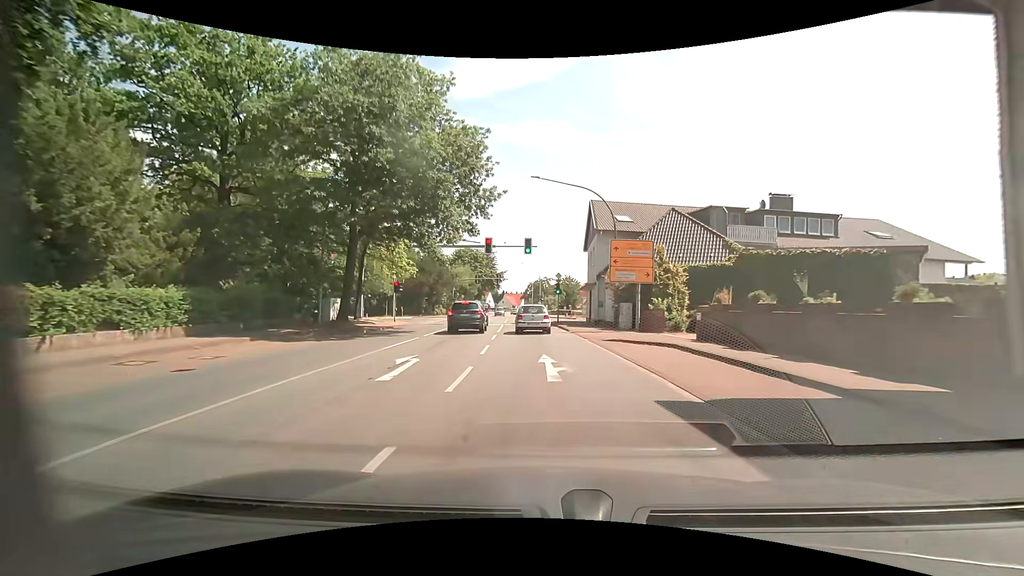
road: primary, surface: asphalt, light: Day
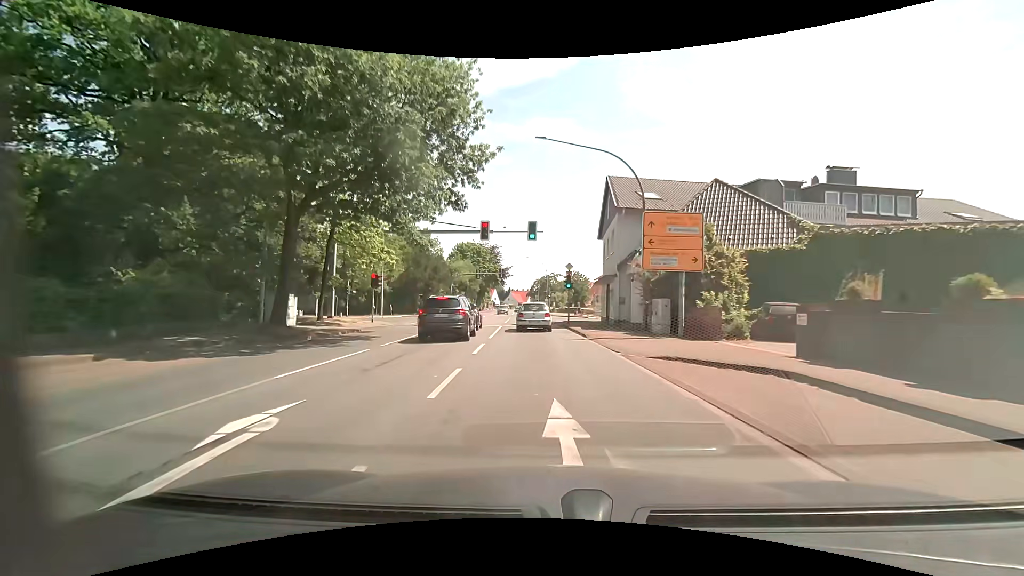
(0.0, +7.0) m; -1°
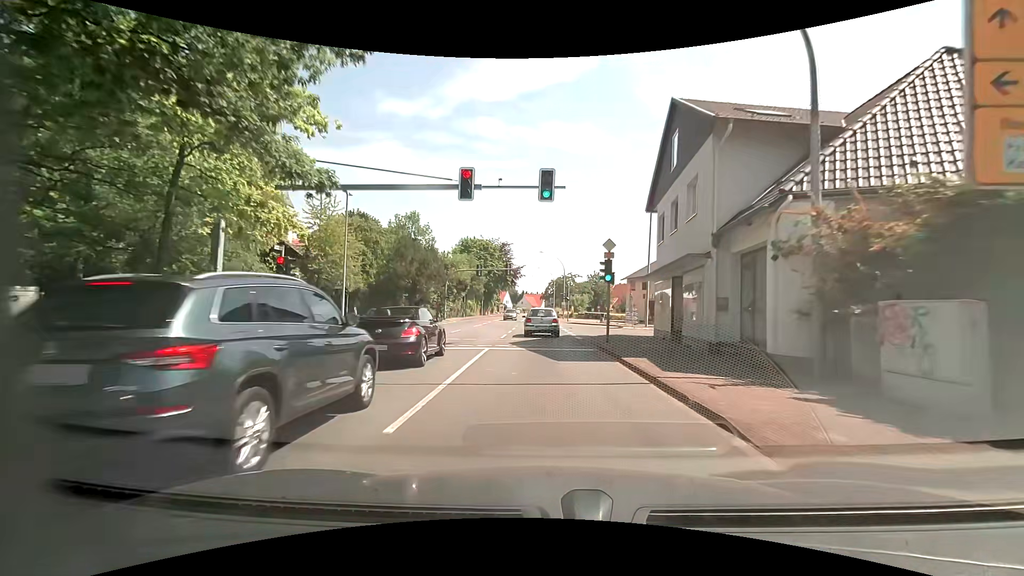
(-0.1, +14.1) m; -1°
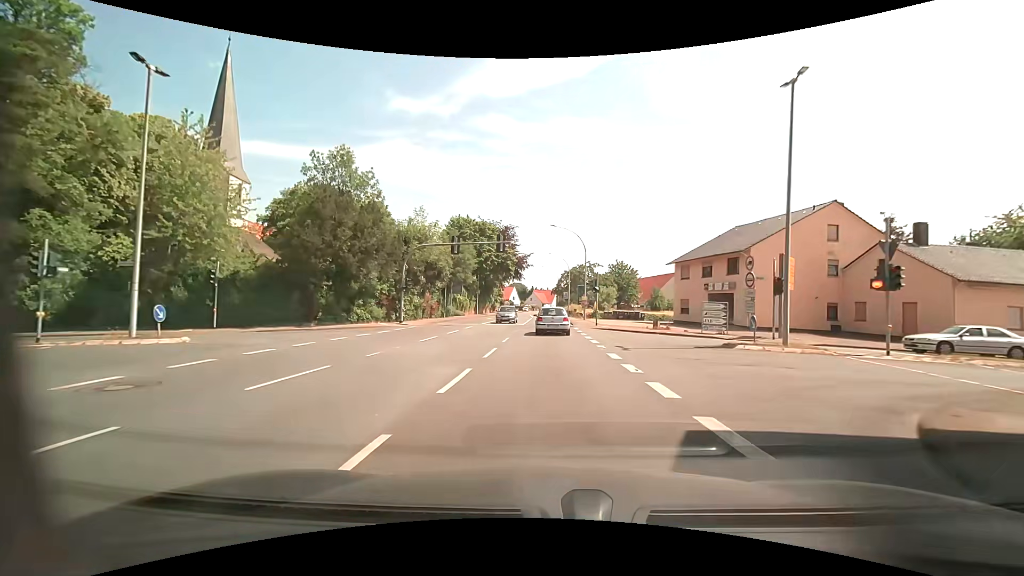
(-0.2, +21.3) m; -1°
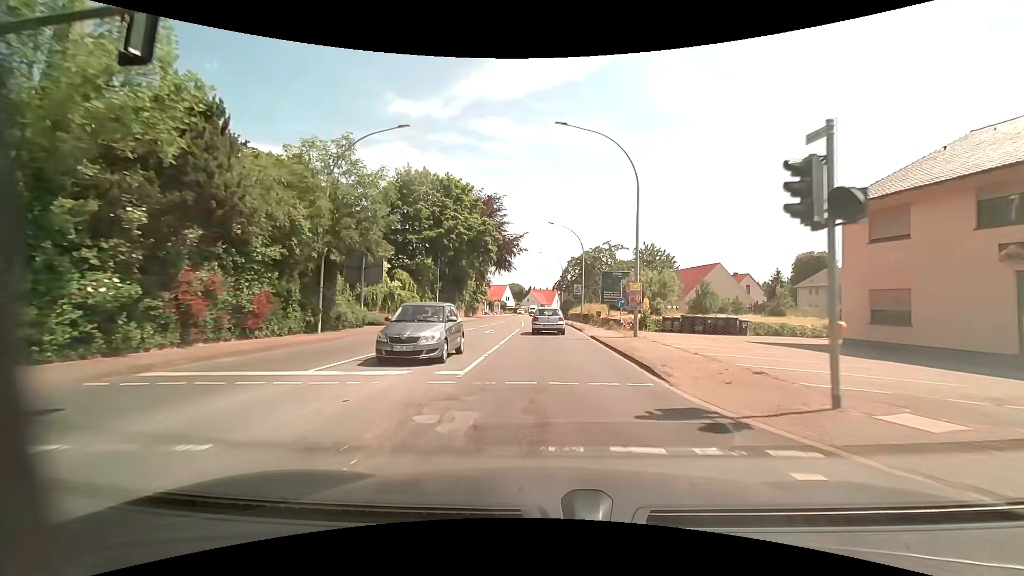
(0.0, +29.2) m; 0°
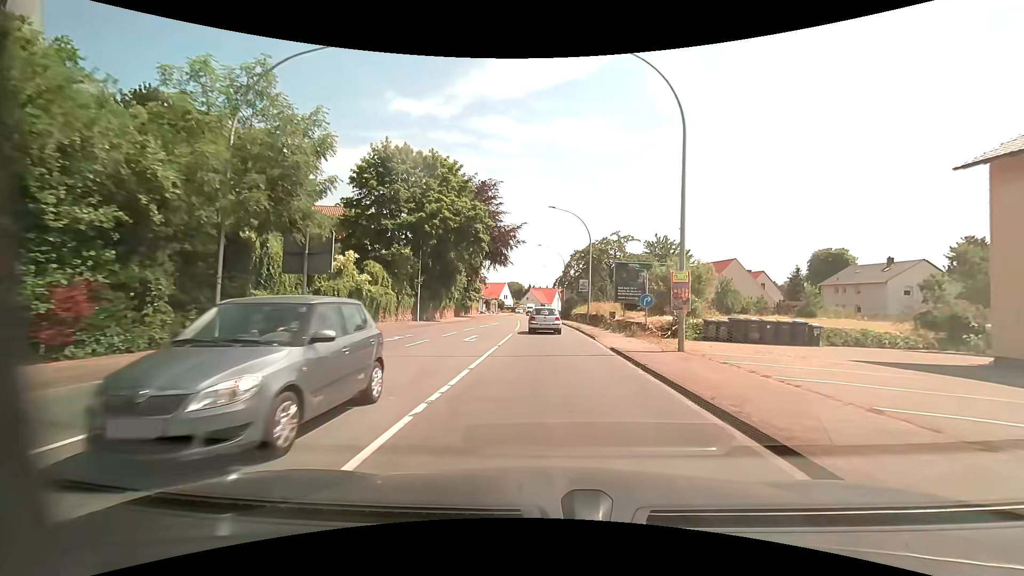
(0.0, +7.4) m; 0°
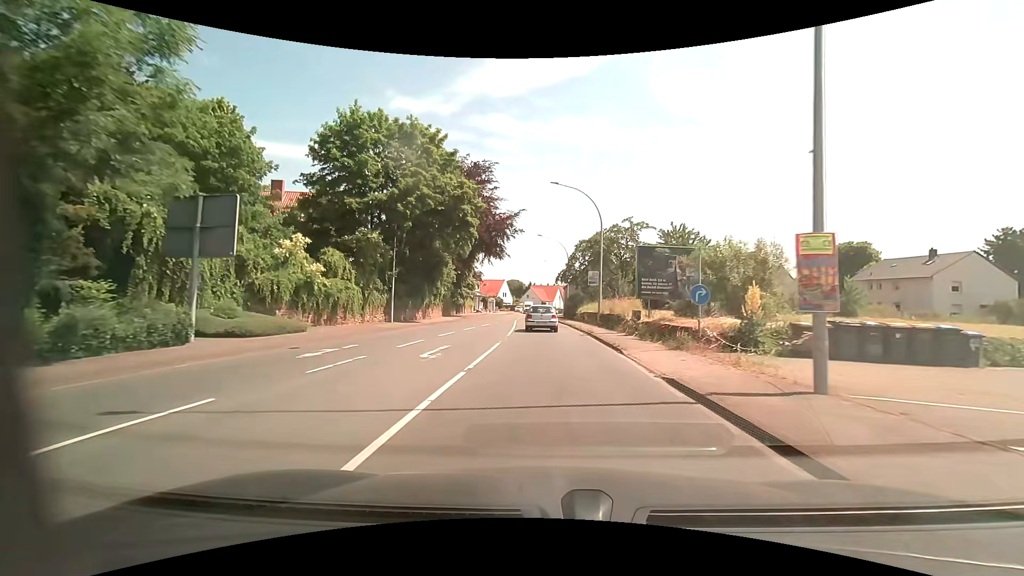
(0.0, +7.5) m; 0°
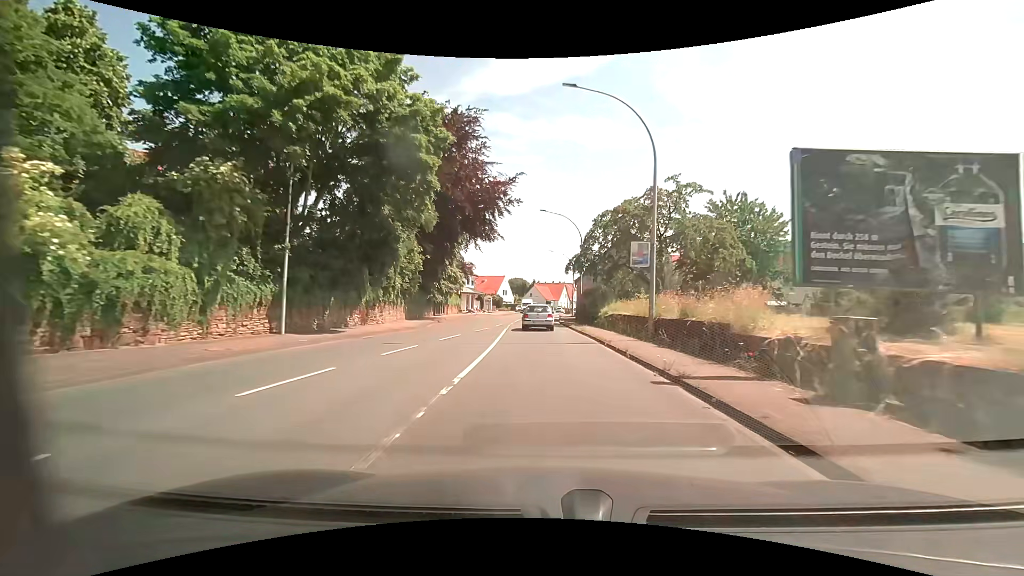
(+0.1, +15.2) m; 0°
(0, +10) (0, +20) (0, +30) (0, +40) (0, +50) (0, +60) (0, +70) (0, +80) (+1, +90) (+1, +100) m
